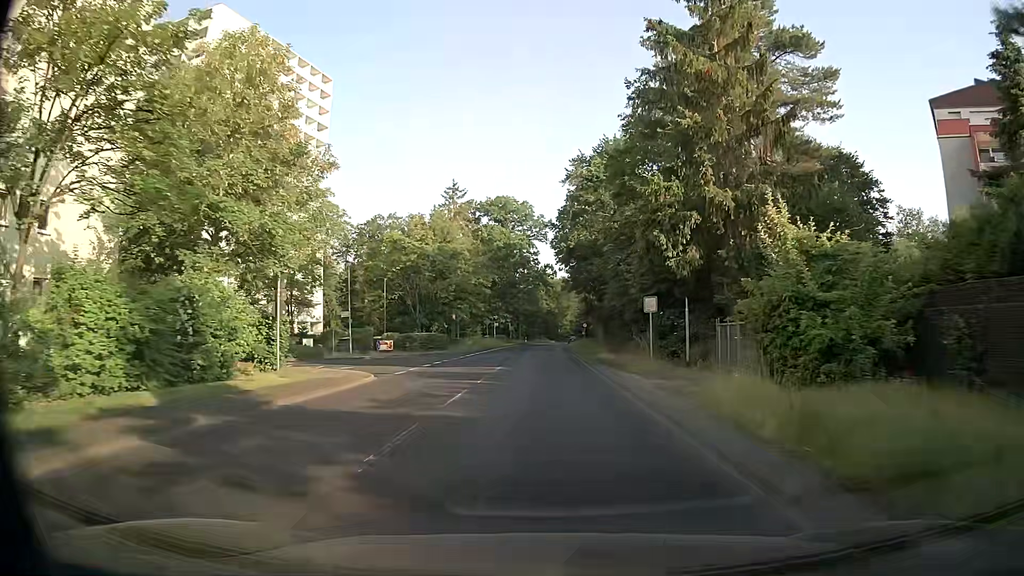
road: secondary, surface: asphalt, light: Day
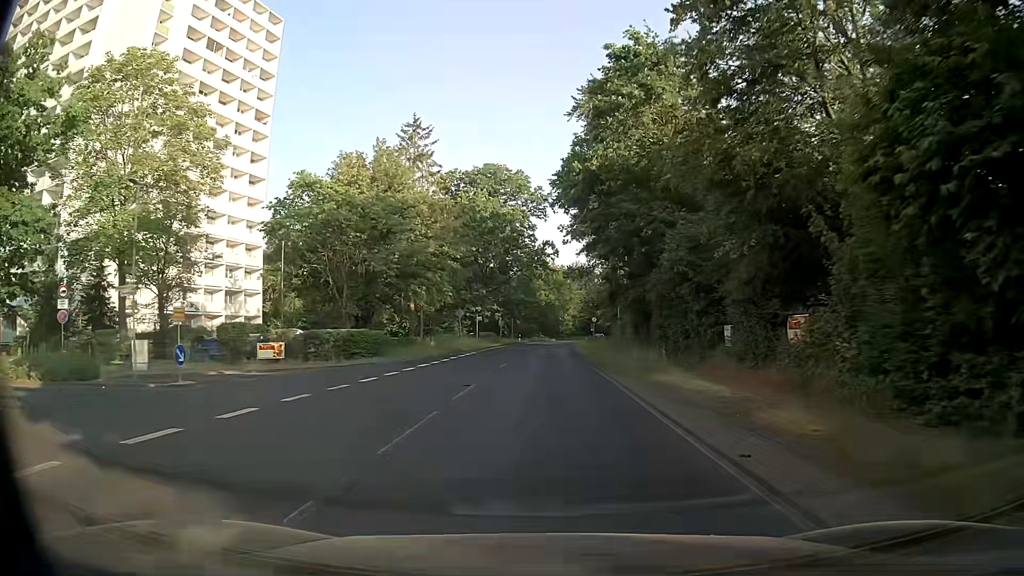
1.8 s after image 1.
(0.0, +23.0) m; 0°
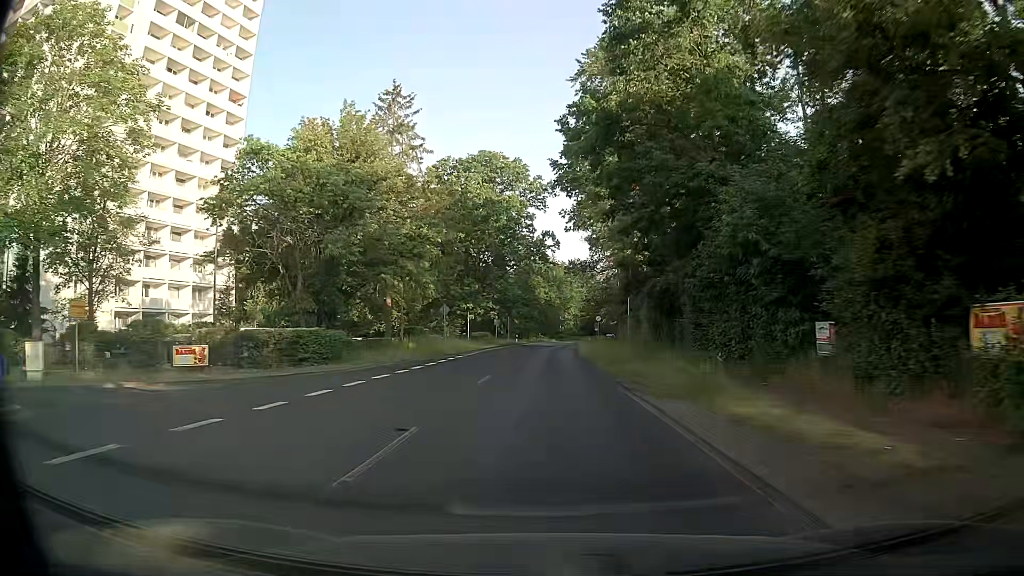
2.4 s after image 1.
(0.0, +7.7) m; 0°
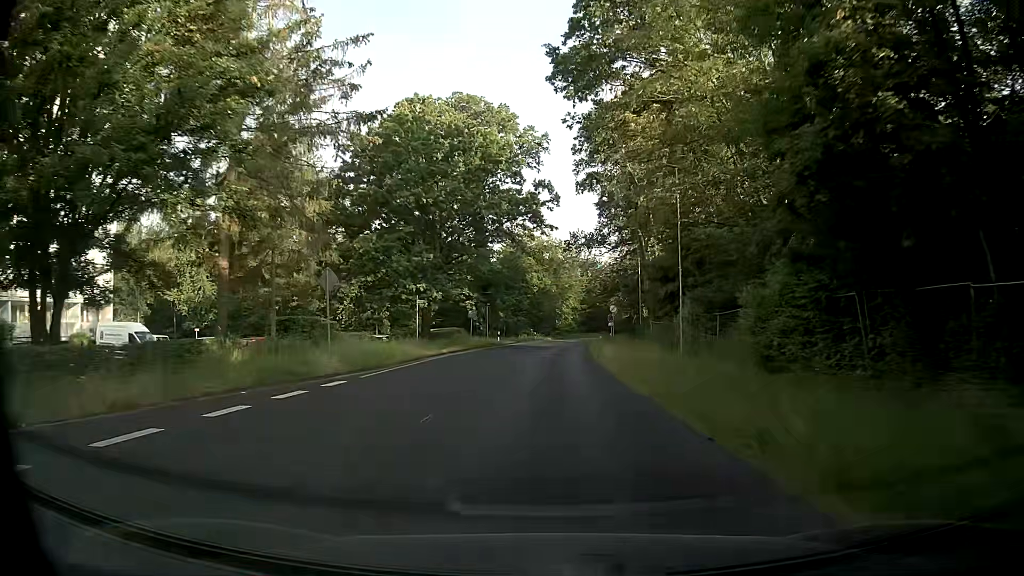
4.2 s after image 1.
(+0.3, +23.0) m; +1°
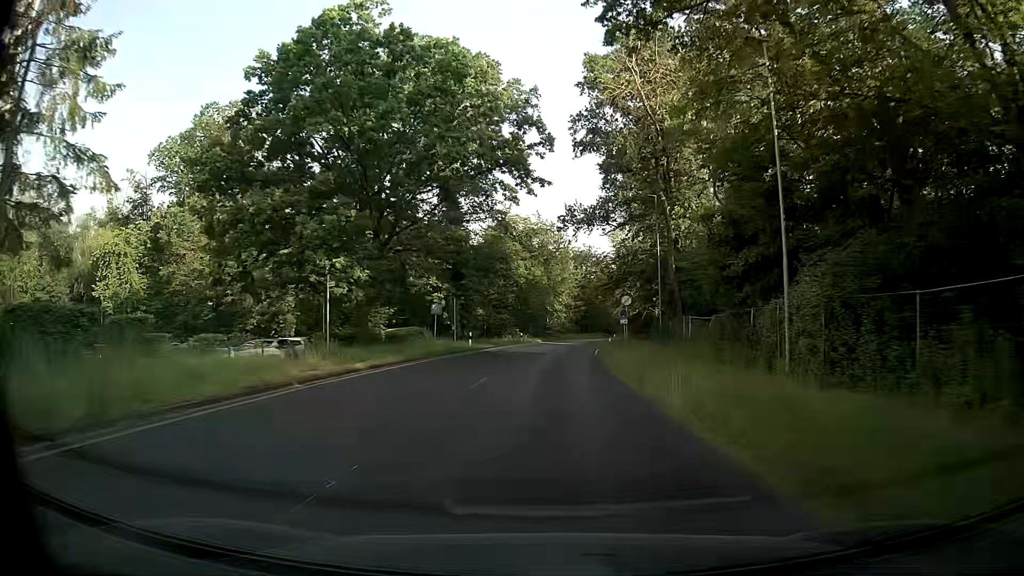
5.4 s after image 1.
(+0.2, +15.3) m; +2°
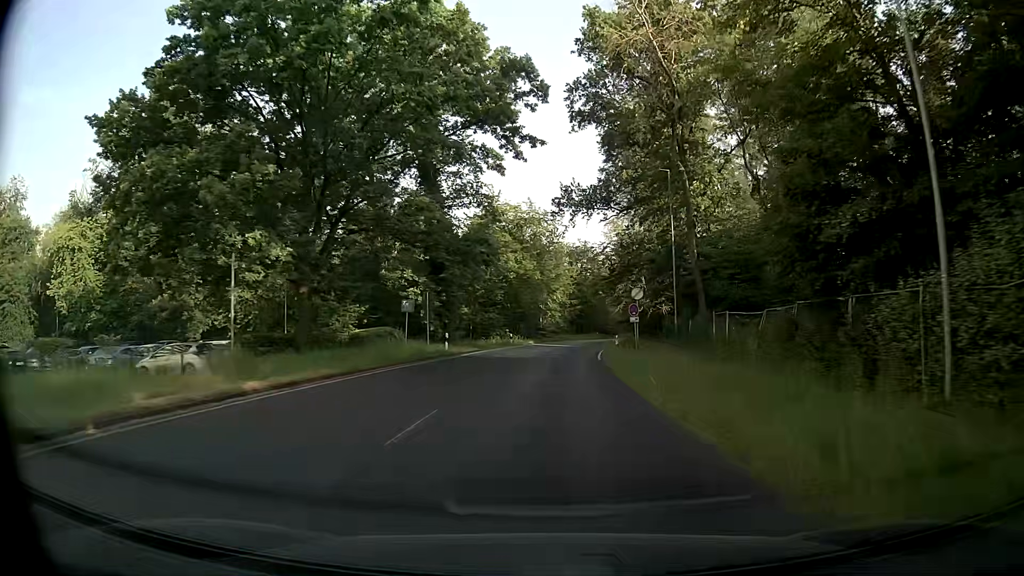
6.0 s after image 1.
(-0.1, +7.6) m; -1°
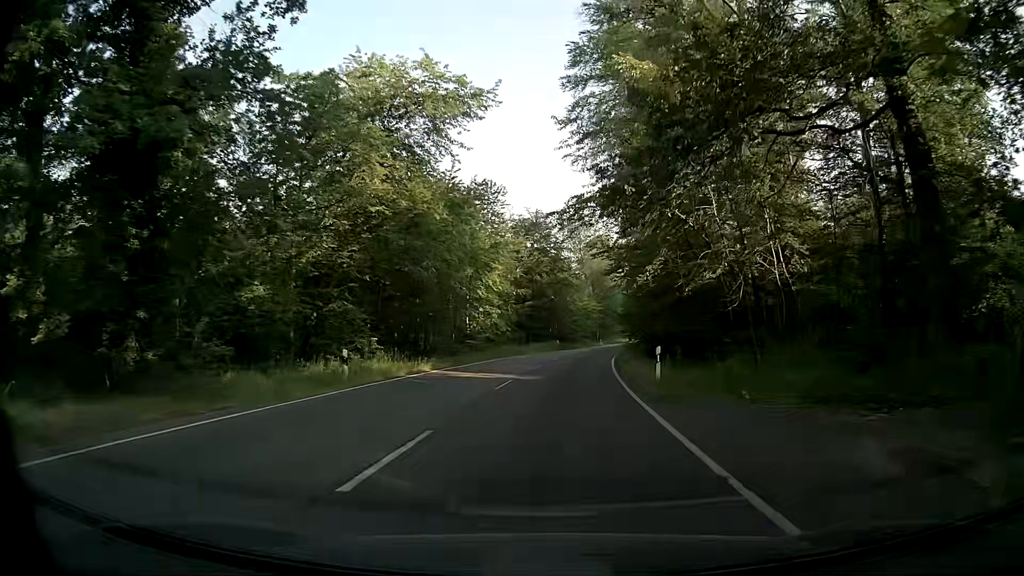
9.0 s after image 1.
(+1.9, +38.1) m; +4°
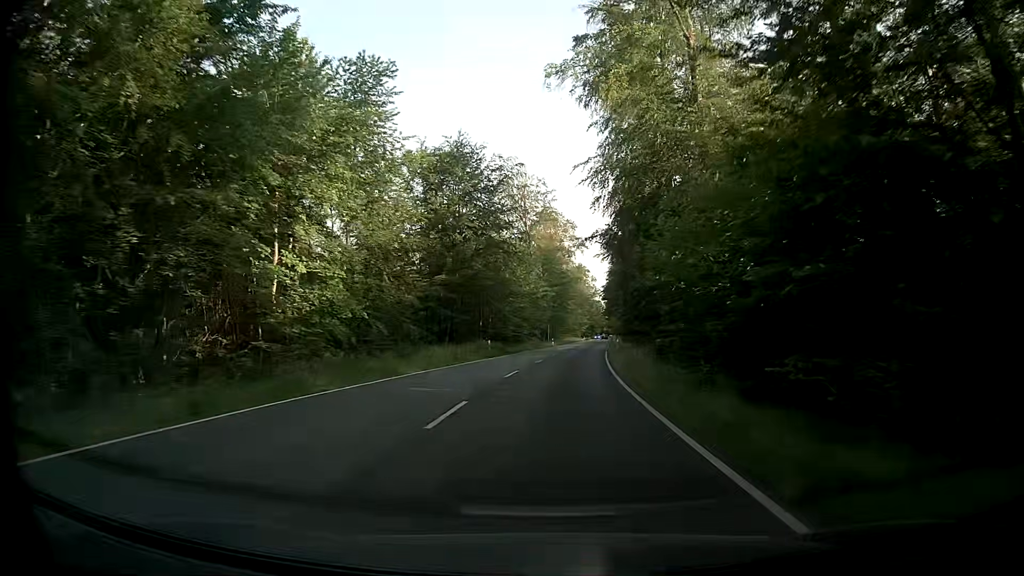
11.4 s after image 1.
(+1.8, +32.1) m; +5°
(0, +10) (+1, +20) (+1, +30) (+2, +40) (+3, +50) (+4, +60) (+6, +70) (+7, +80) (+8, +90) (+9, +100) m
